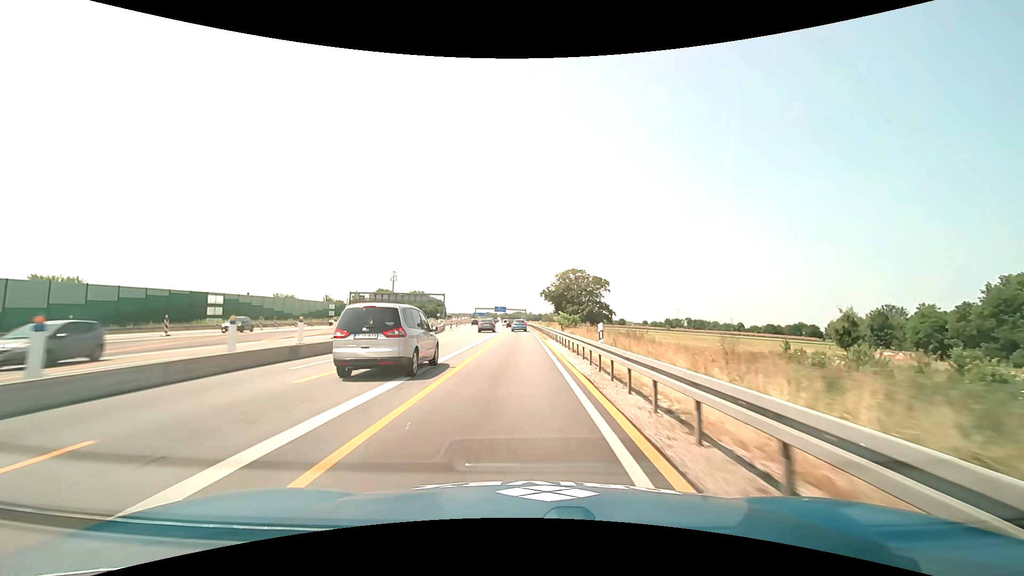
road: motorway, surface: asphalt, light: Day
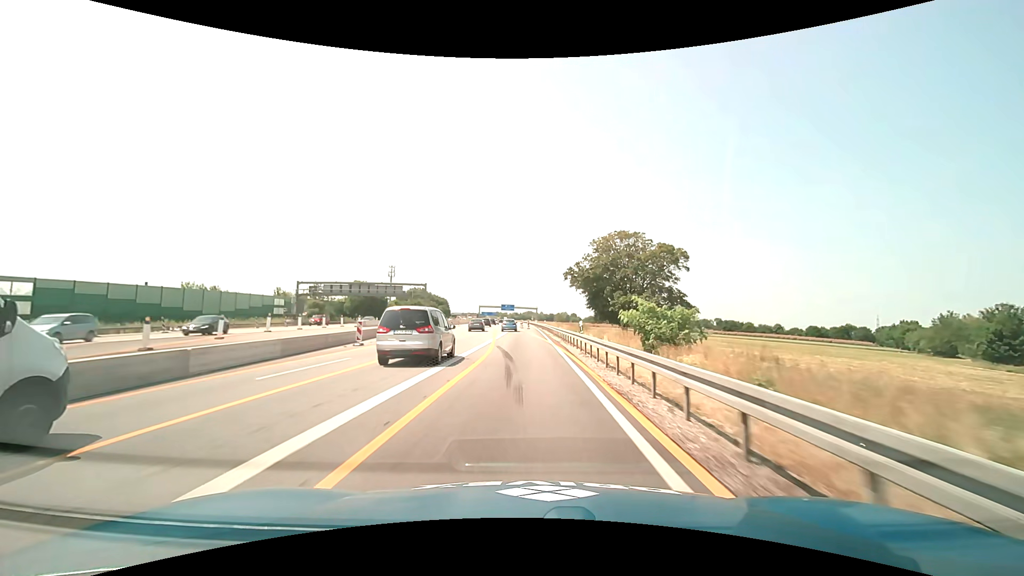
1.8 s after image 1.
(-0.5, +38.7) m; -1°
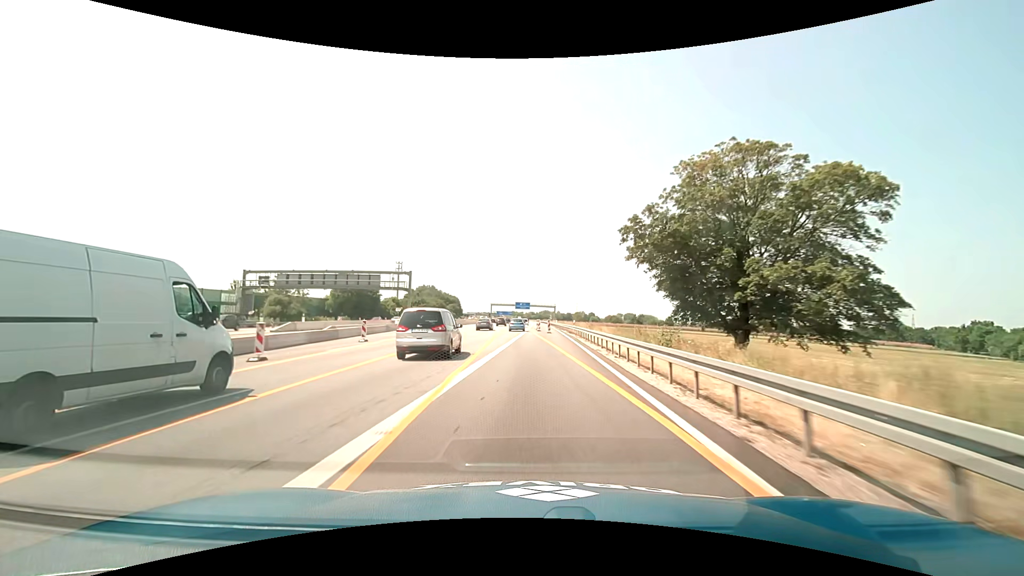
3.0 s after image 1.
(-0.3, +25.8) m; -2°
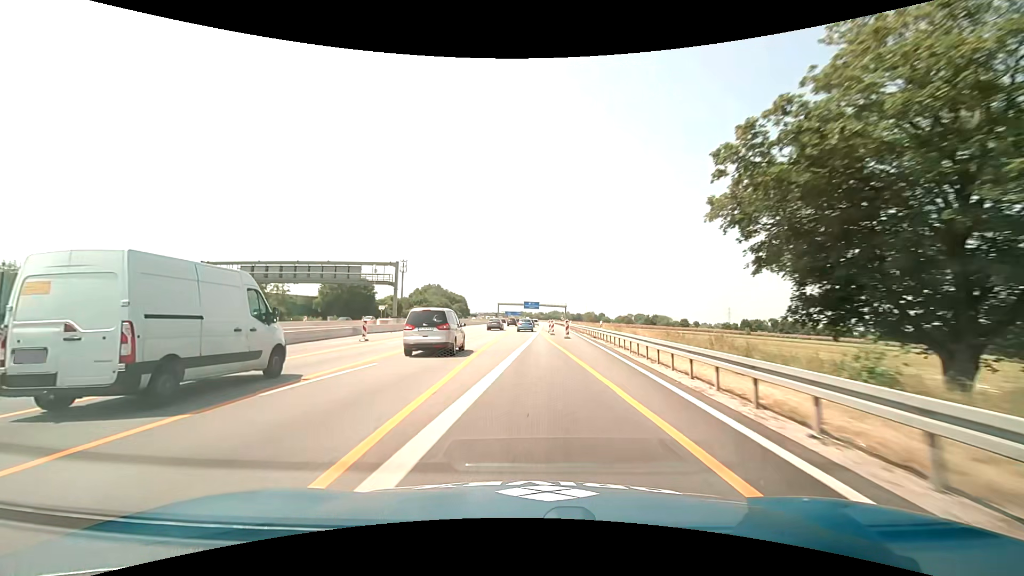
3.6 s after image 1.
(-0.1, +12.9) m; -1°
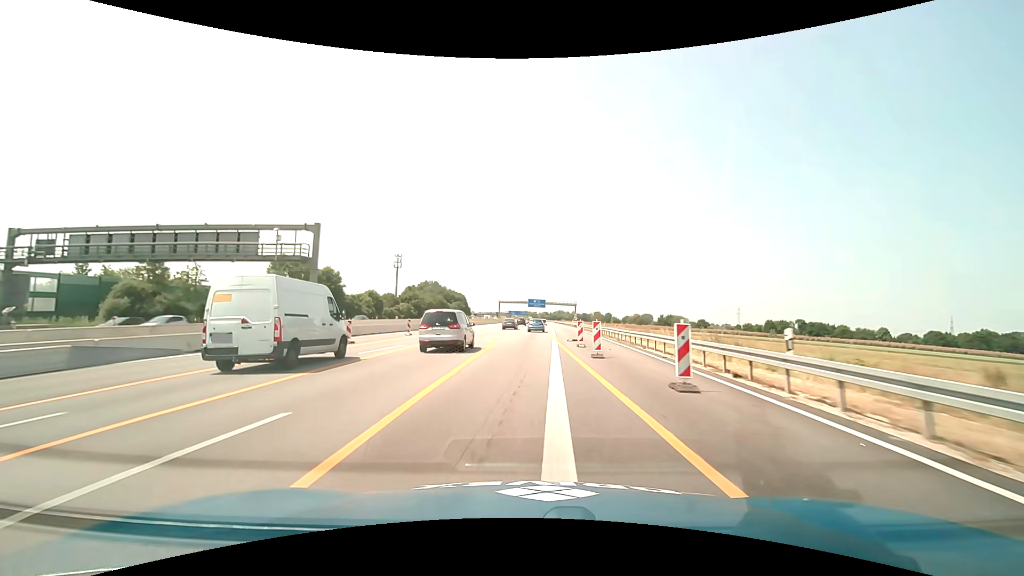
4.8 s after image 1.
(-0.2, +25.8) m; -1°
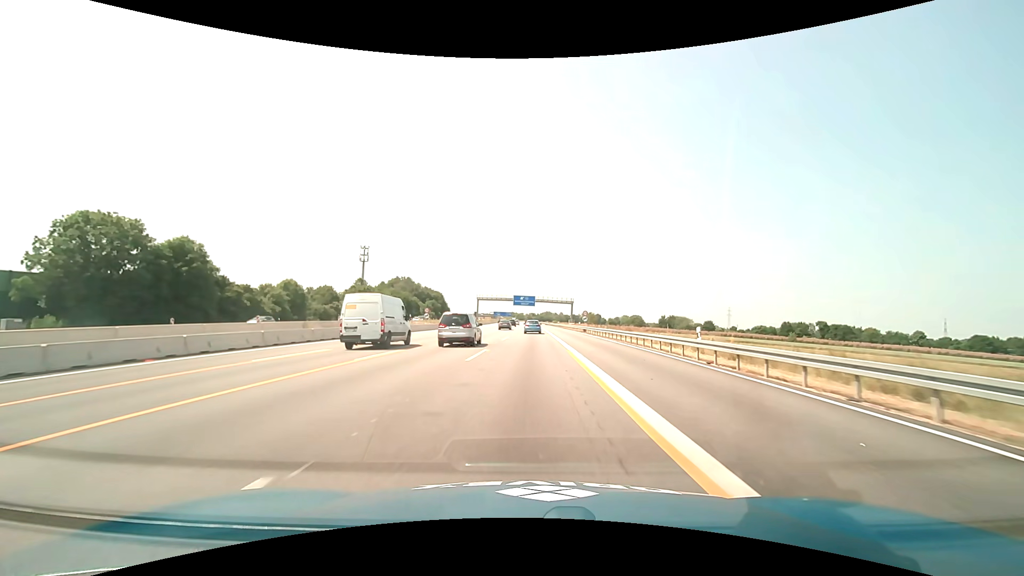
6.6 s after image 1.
(+0.4, +38.8) m; +1°
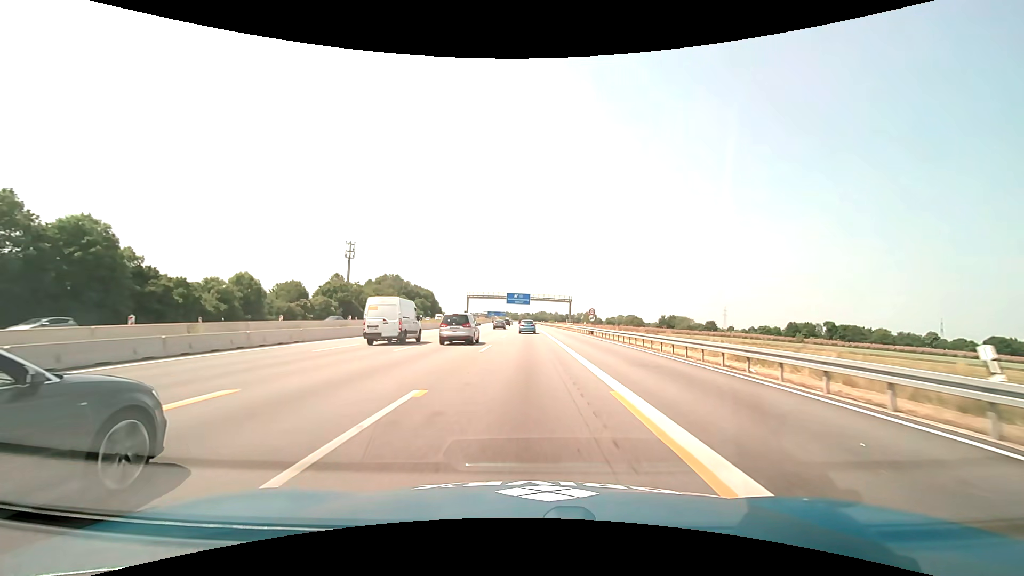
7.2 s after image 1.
(+0.1, +13.1) m; +1°
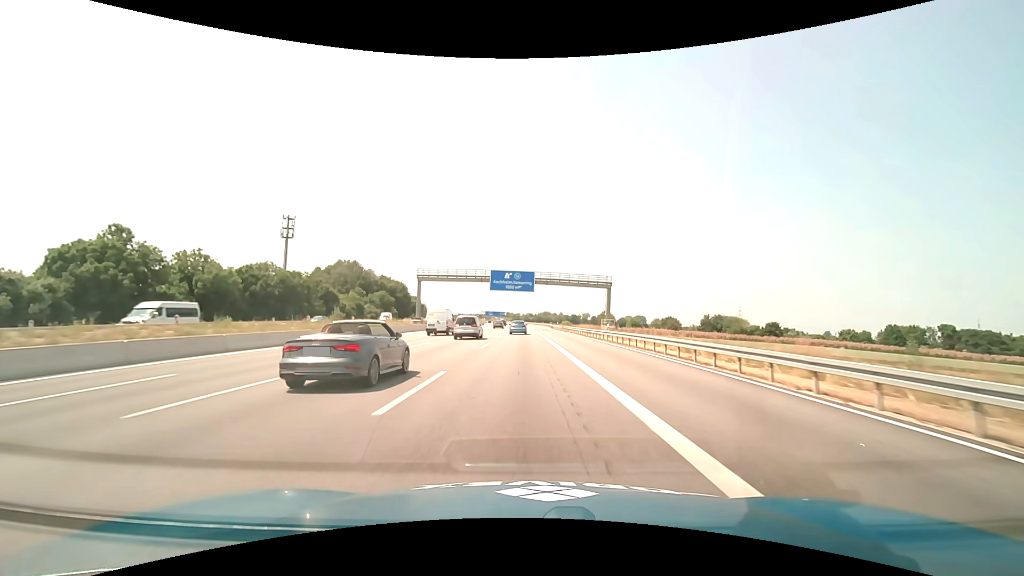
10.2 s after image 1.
(+0.2, +68.4) m; 0°
(0, +10) (0, +20) (0, +30) (0, +40) (0, +50) (0, +60) (0, +70) (-1, +80) (-1, +90) (-1, +100) m
